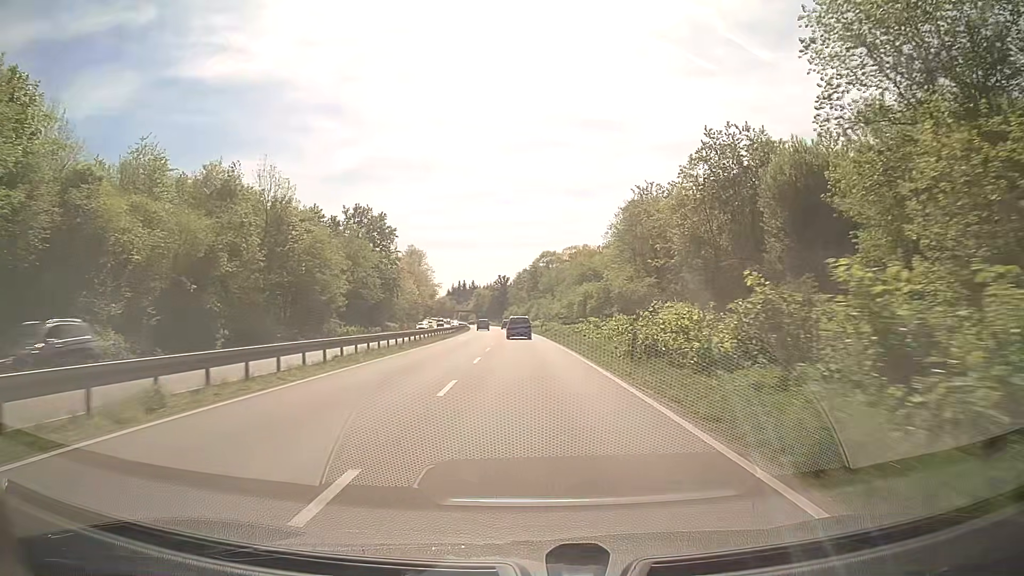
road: trunk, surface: asphalt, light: Day
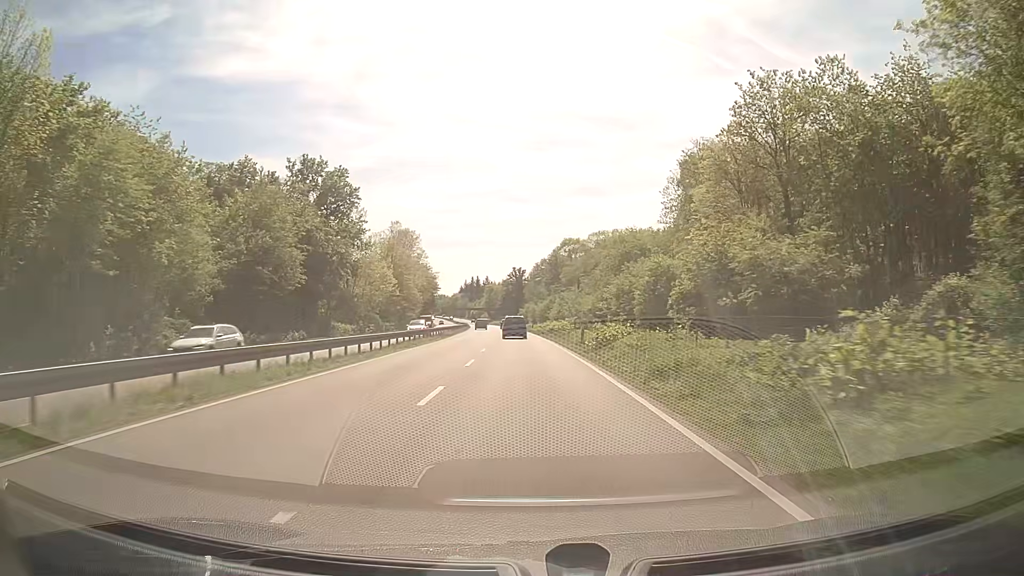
(-0.4, +37.5) m; -1°
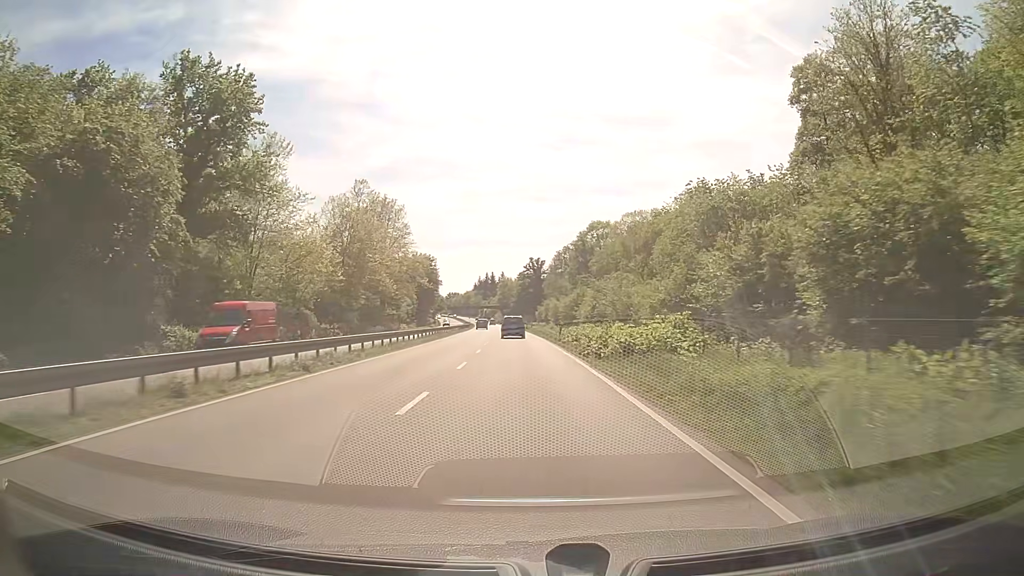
(-0.5, +37.2) m; -2°
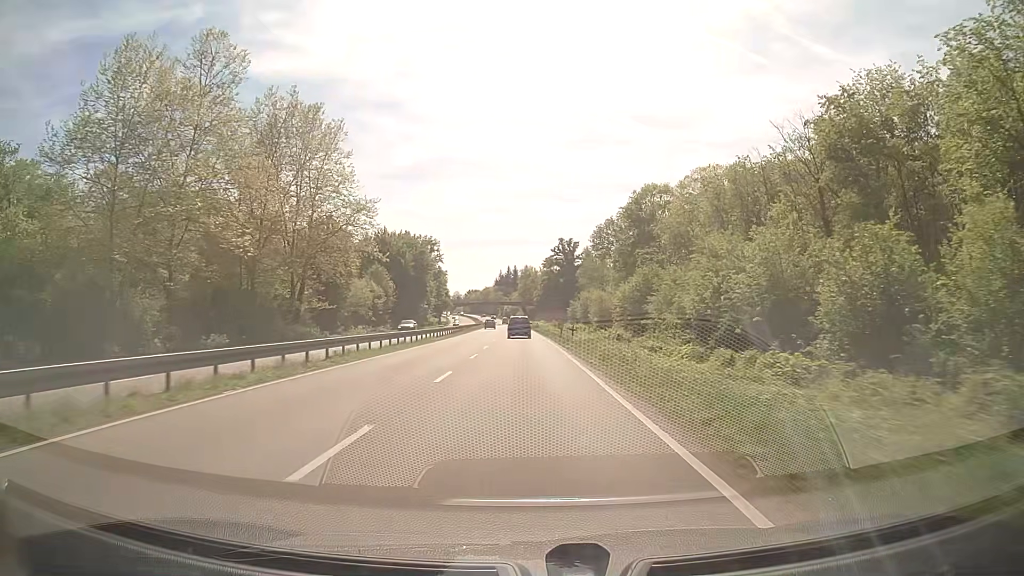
(-0.8, +49.2) m; -2°
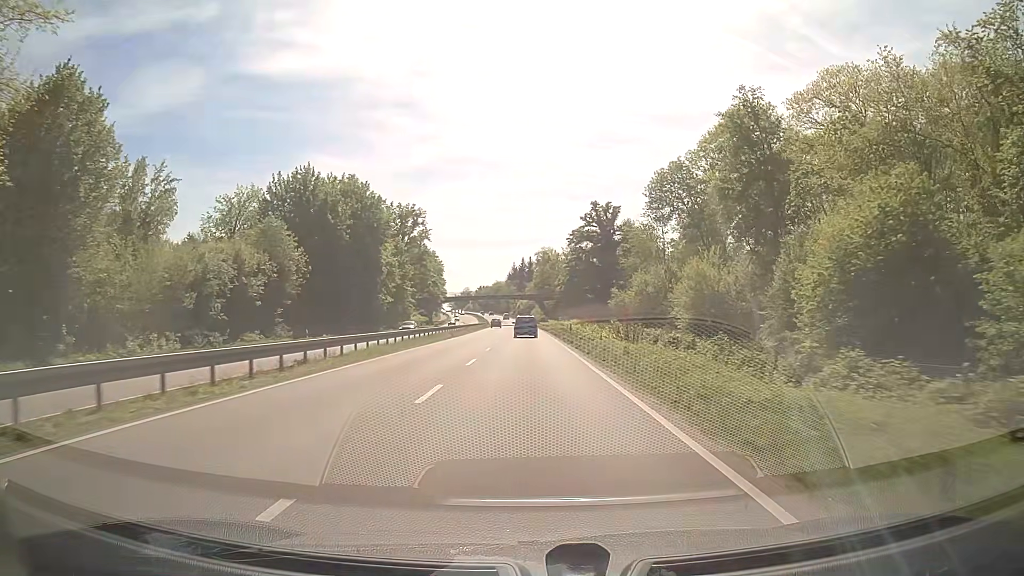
(-0.6, +48.8) m; -1°
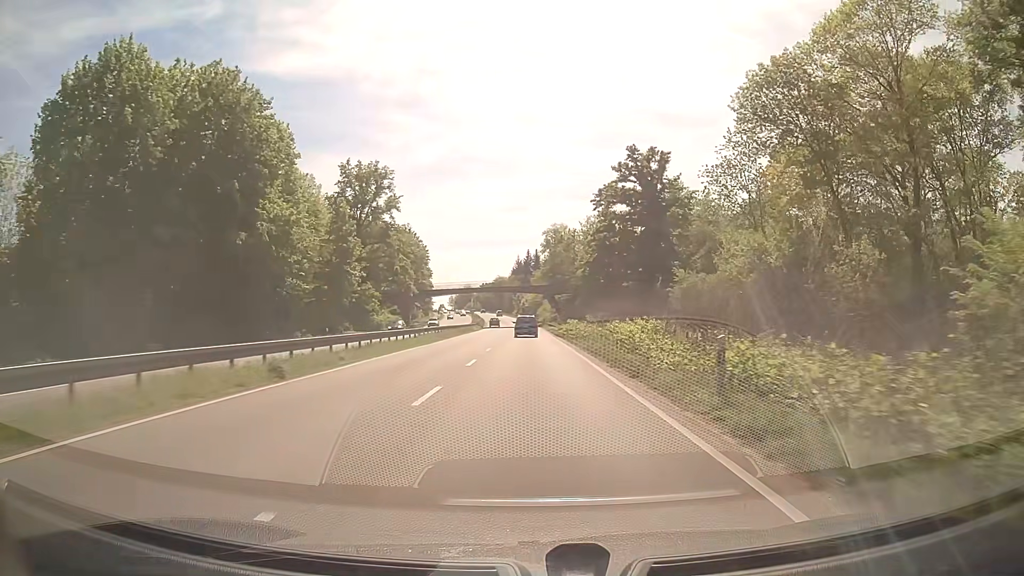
(-0.4, +36.5) m; -1°
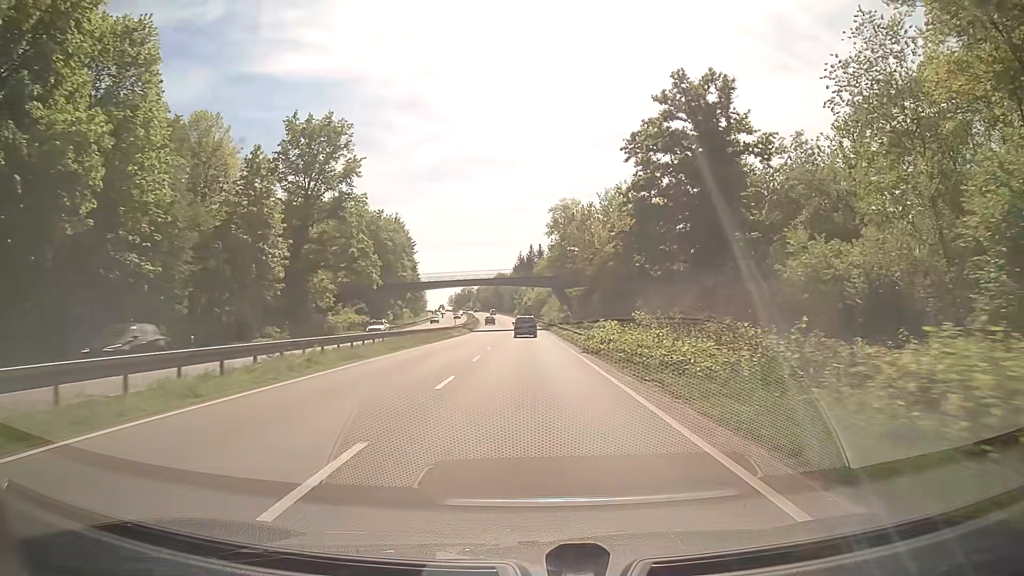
(0.0, +24.3) m; 0°
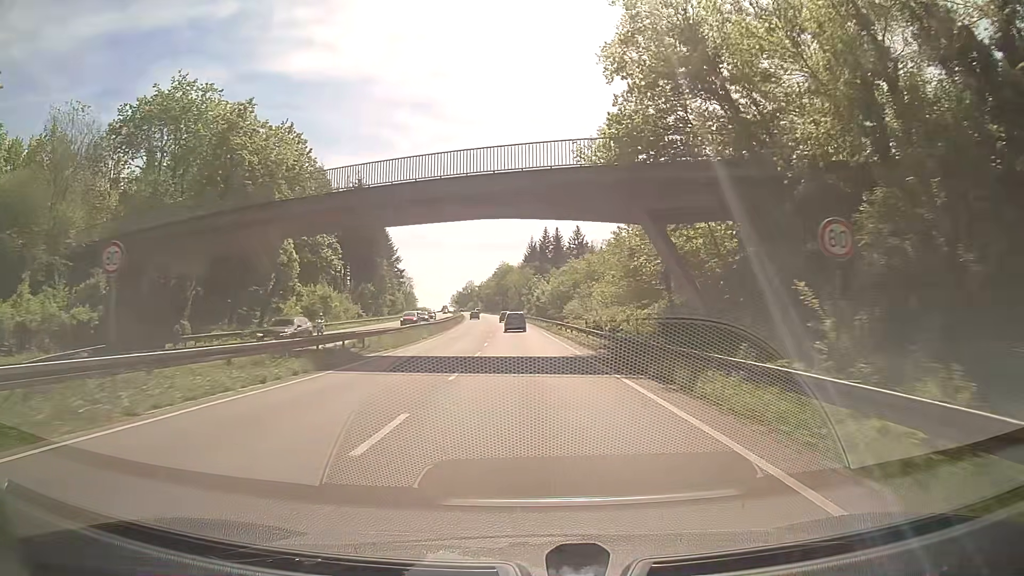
(-0.7, +60.6) m; -1°
(0, +10) (0, +20) (0, +30) (0, +40) (-1, +50) (-1, +60) (-2, +70) (-2, +80) (-3, +90) (-4, +100) m
